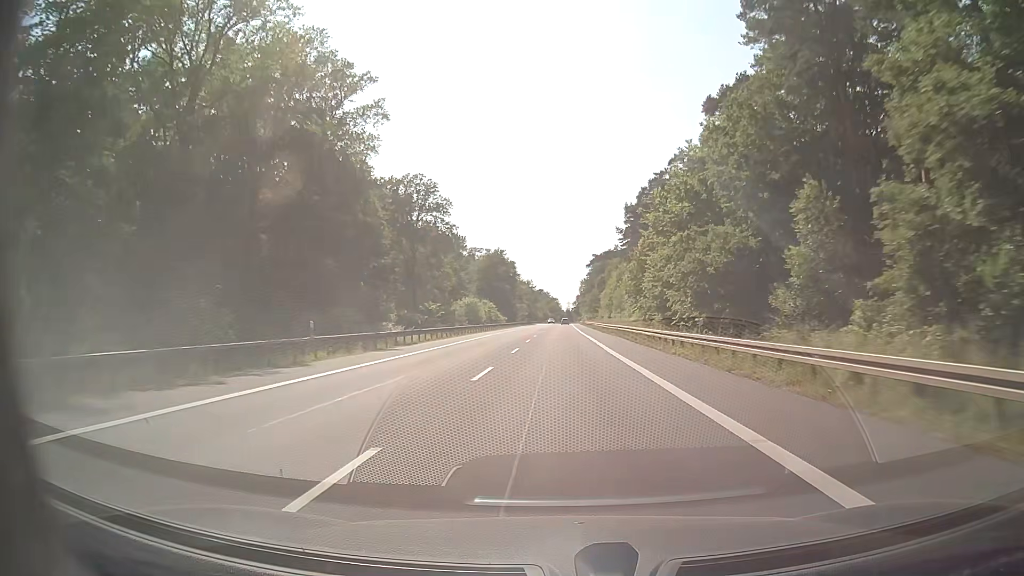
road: secondary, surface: asphalt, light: Day
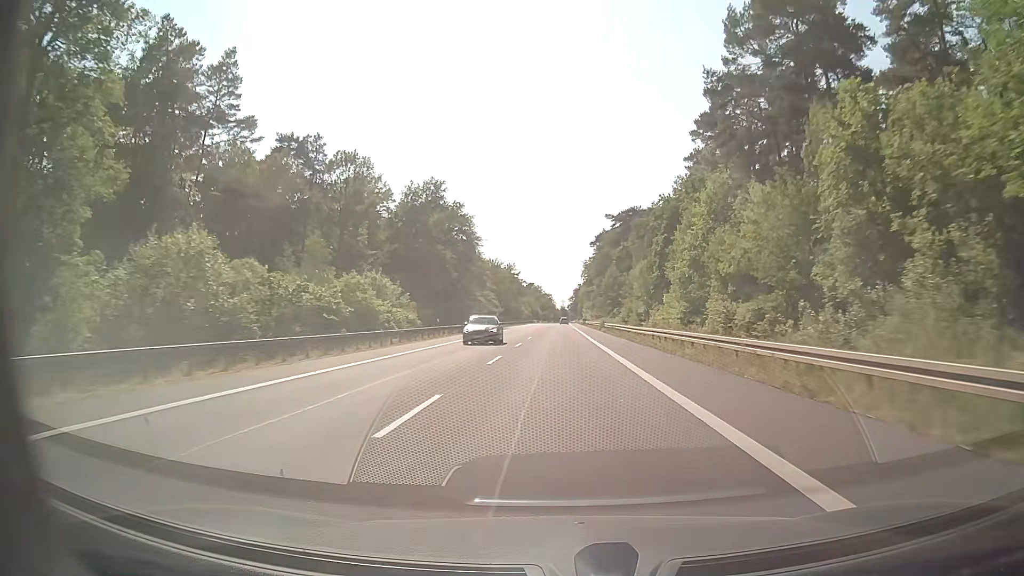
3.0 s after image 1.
(+0.2, +79.1) m; 0°
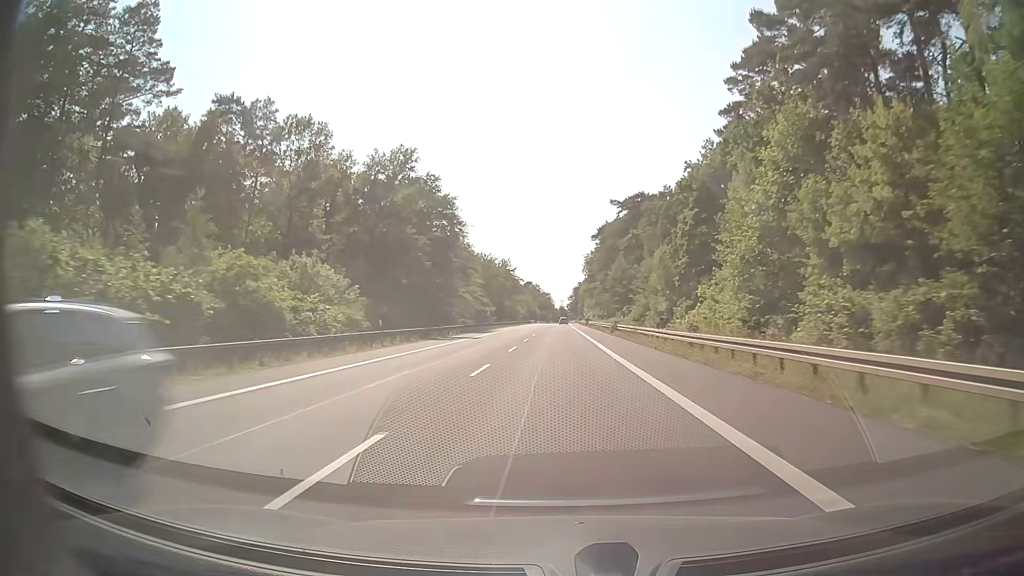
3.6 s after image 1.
(0.0, +15.8) m; 0°
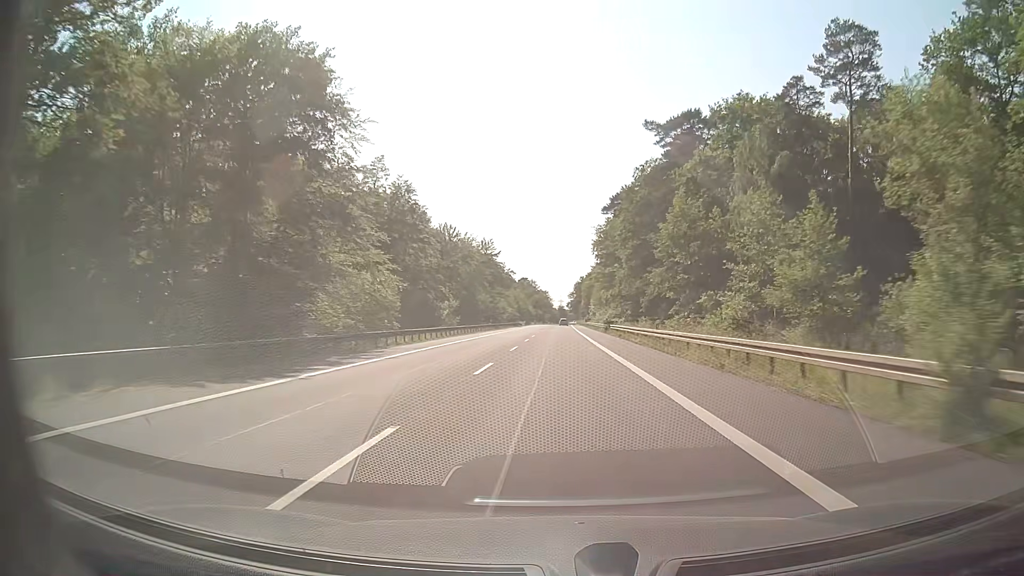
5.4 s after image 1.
(+0.1, +47.5) m; 0°
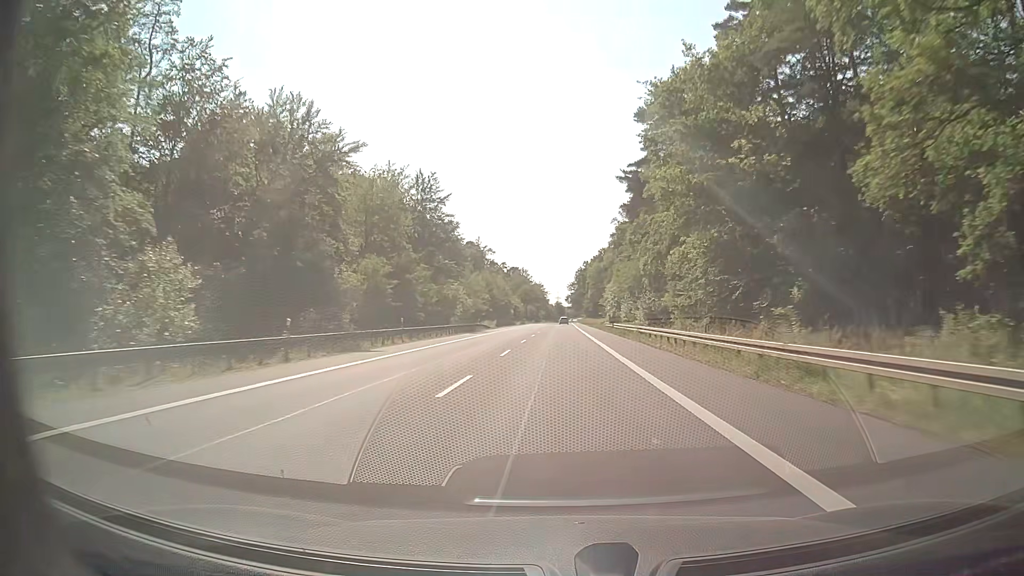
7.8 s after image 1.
(+0.2, +63.3) m; 0°
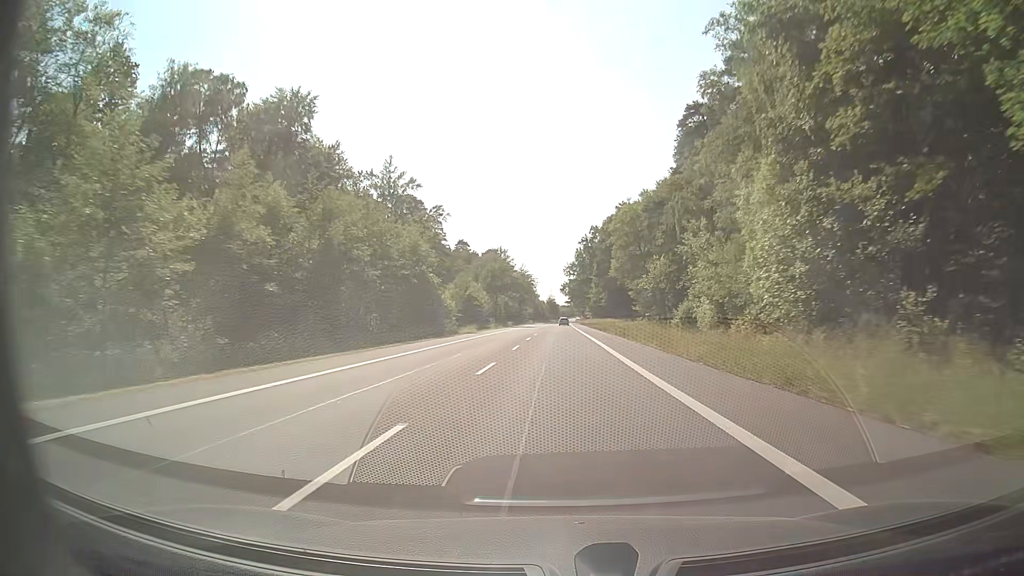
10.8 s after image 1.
(+0.3, +79.3) m; 0°
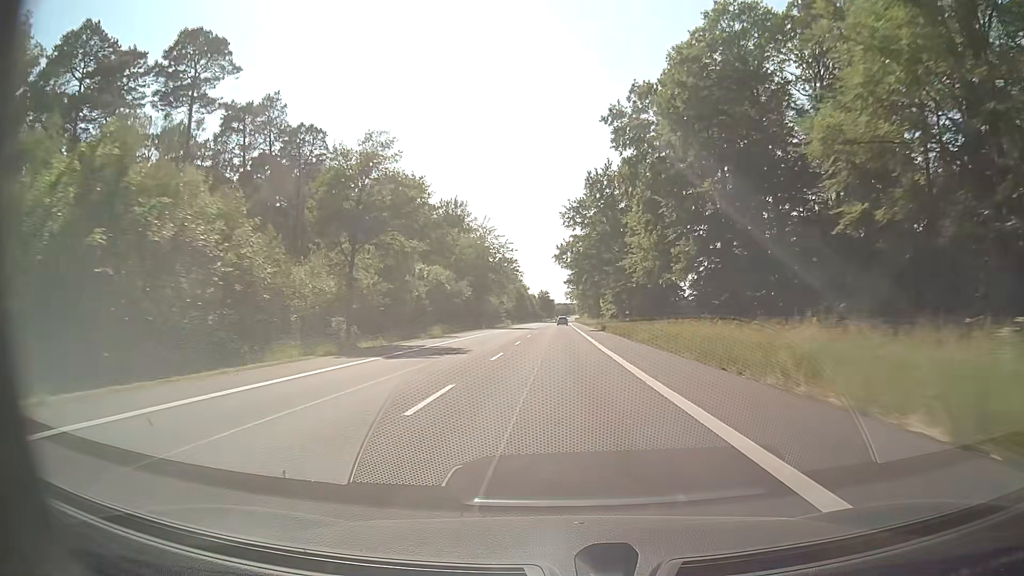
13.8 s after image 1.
(+0.4, +79.3) m; +1°
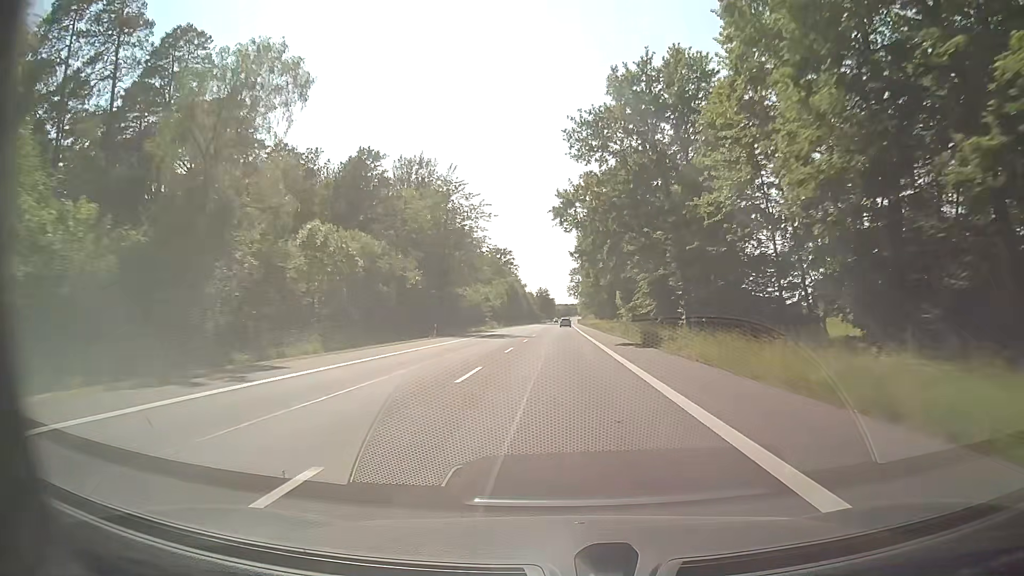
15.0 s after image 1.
(-0.1, +31.7) m; 0°
(0, +10) (0, +20) (0, +30) (0, +40) (0, +50) (0, +60) (0, +70) (0, +80) (0, +90) (0, +100) m
